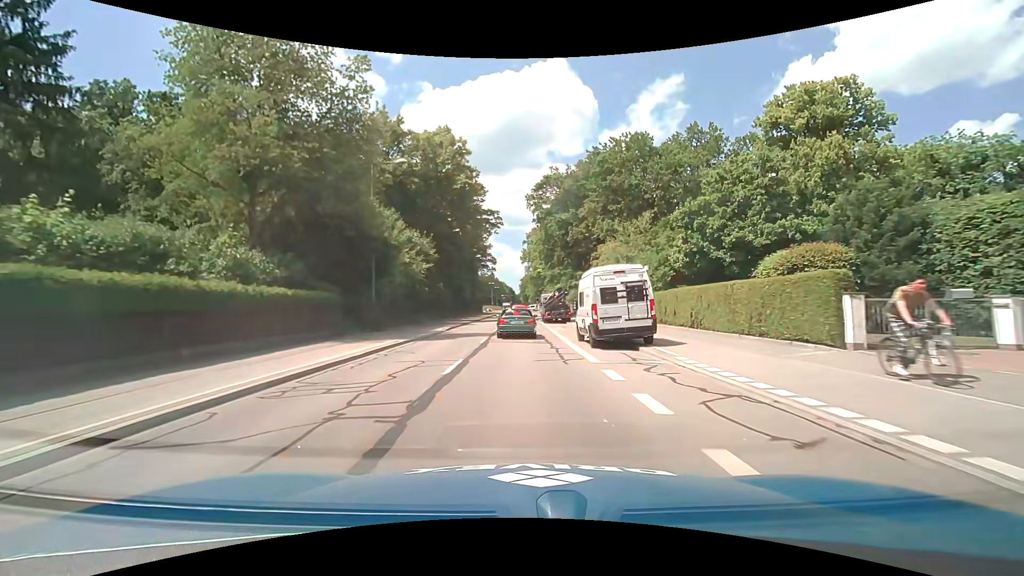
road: tertiary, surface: asphalt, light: Day
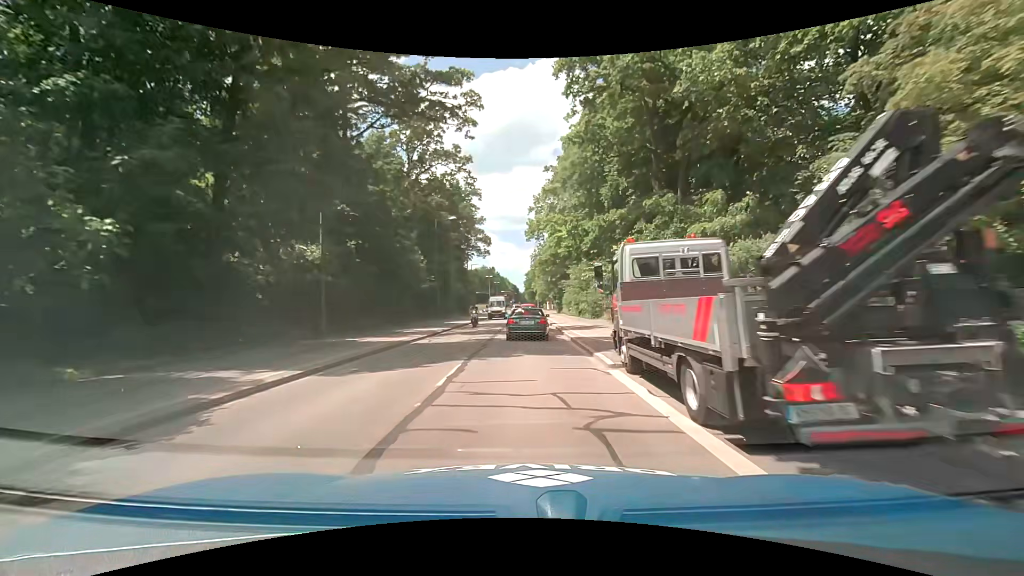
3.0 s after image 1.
(-0.1, +37.7) m; 0°
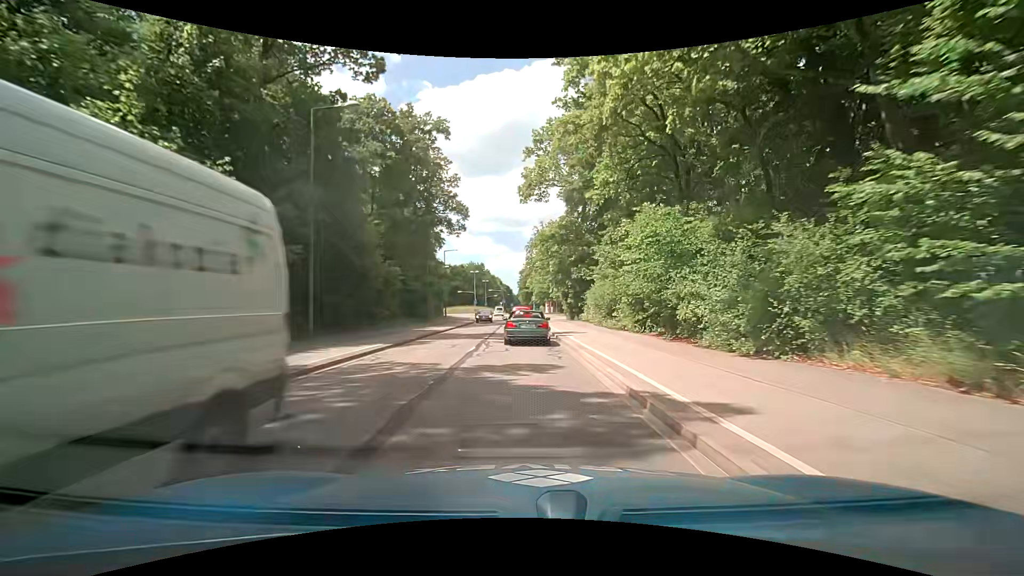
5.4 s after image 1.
(+0.1, +29.5) m; +1°
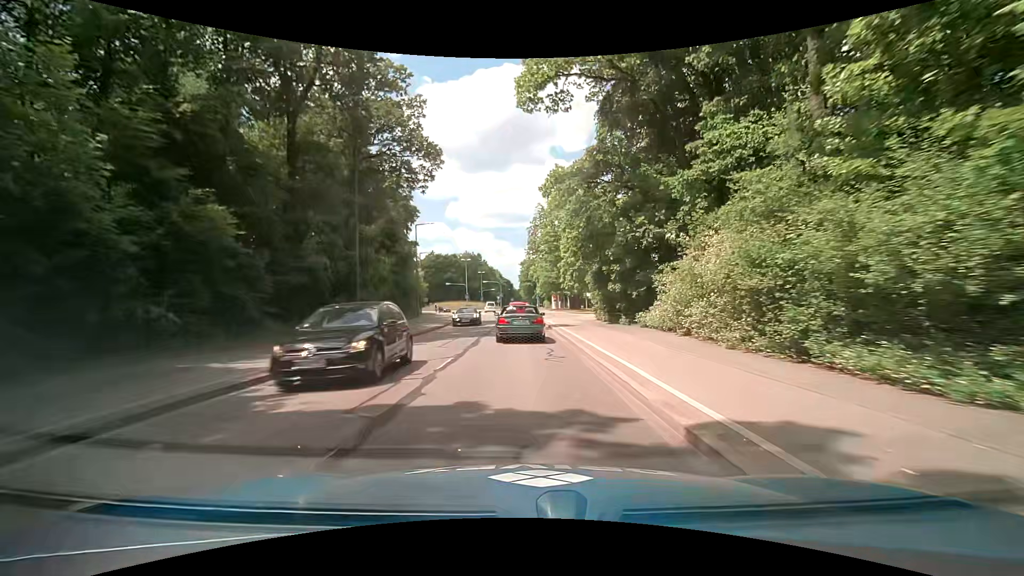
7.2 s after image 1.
(-0.2, +21.5) m; +1°
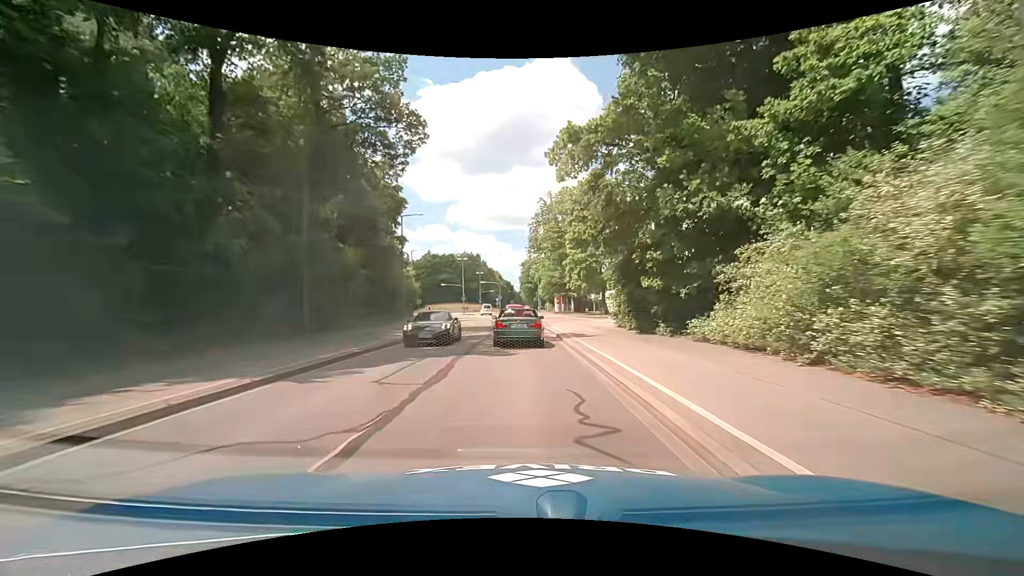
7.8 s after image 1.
(-0.1, +7.0) m; -1°
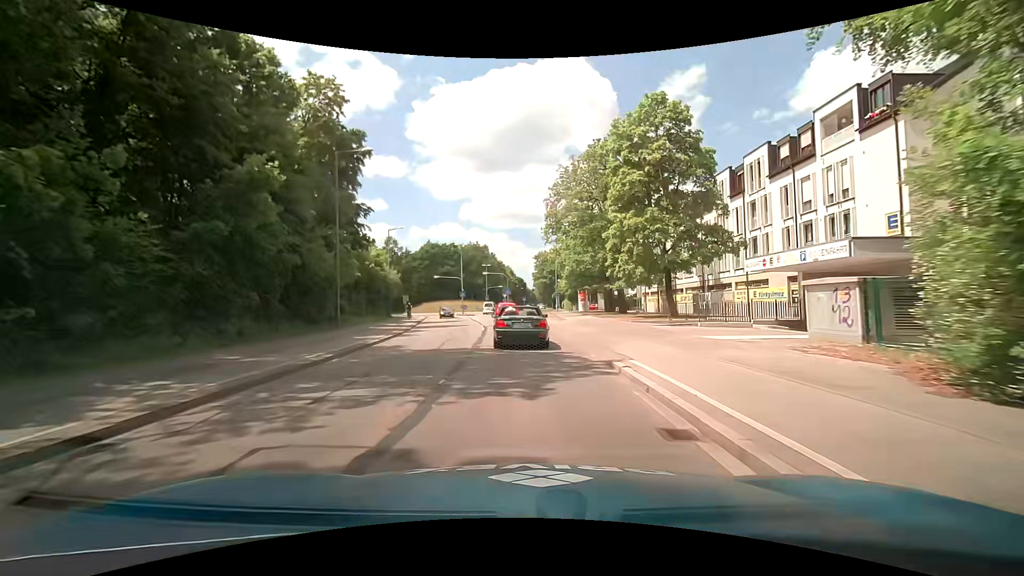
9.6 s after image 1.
(-0.2, +20.2) m; 0°
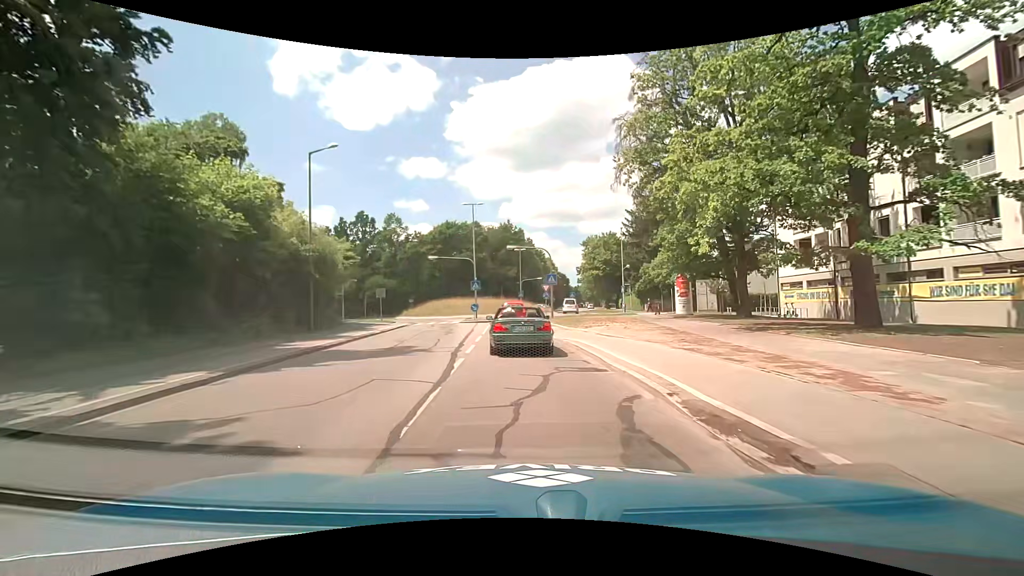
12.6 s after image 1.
(-1.6, +30.5) m; -6°
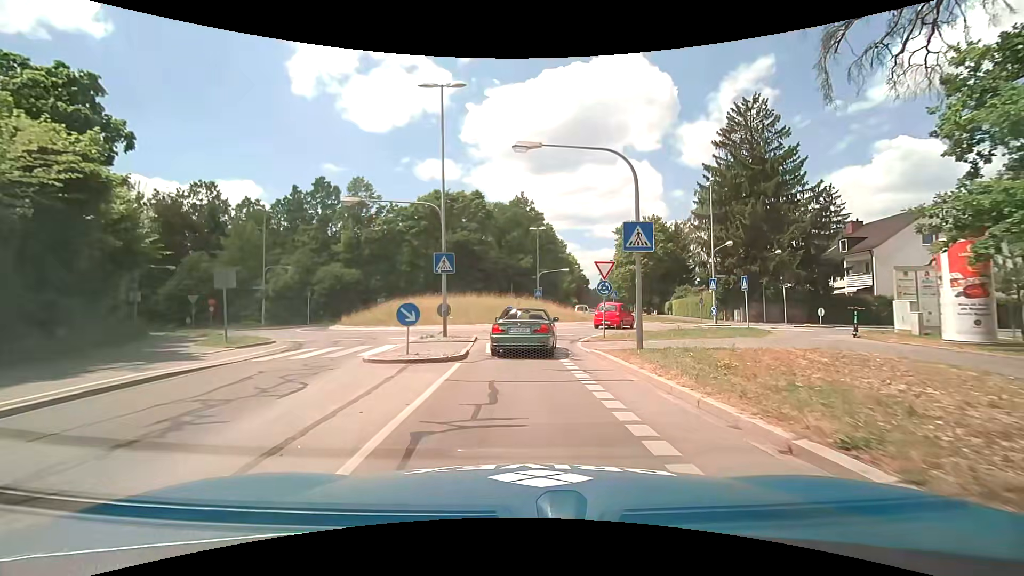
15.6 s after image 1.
(-0.5, +25.2) m; -2°
